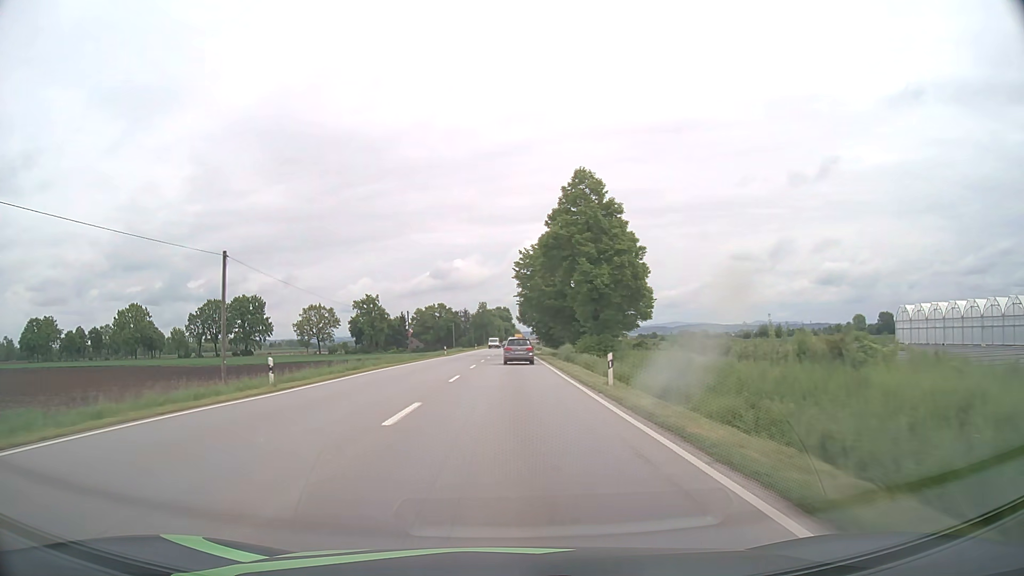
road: primary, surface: asphalt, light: Day
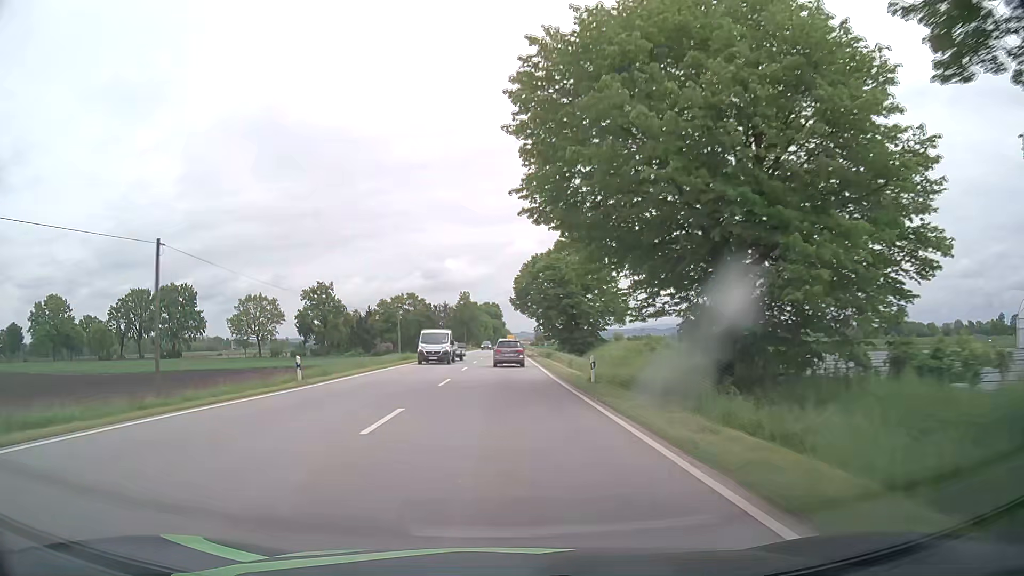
(+0.3, +48.6) m; +1°
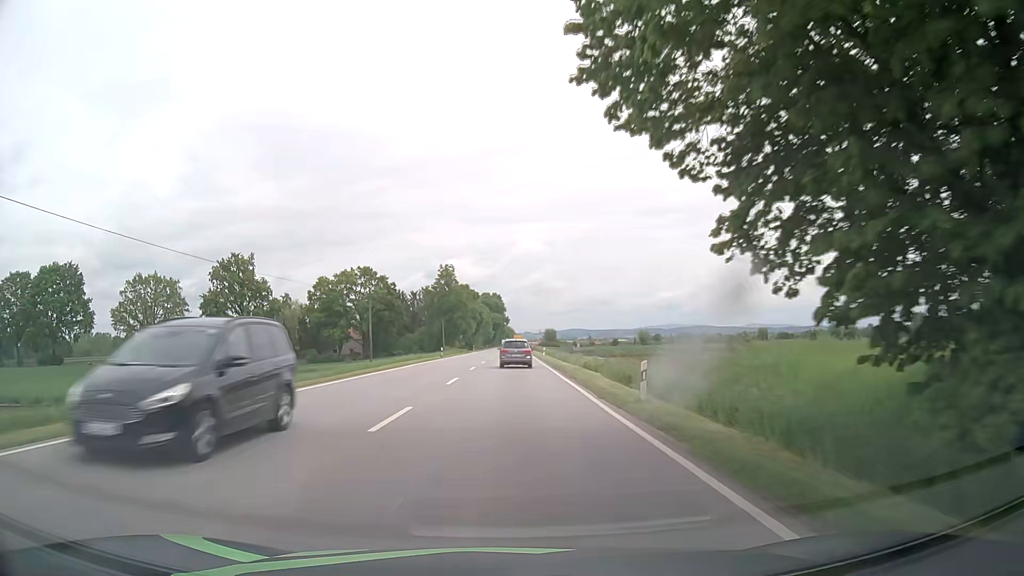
(-0.1, +59.5) m; 0°
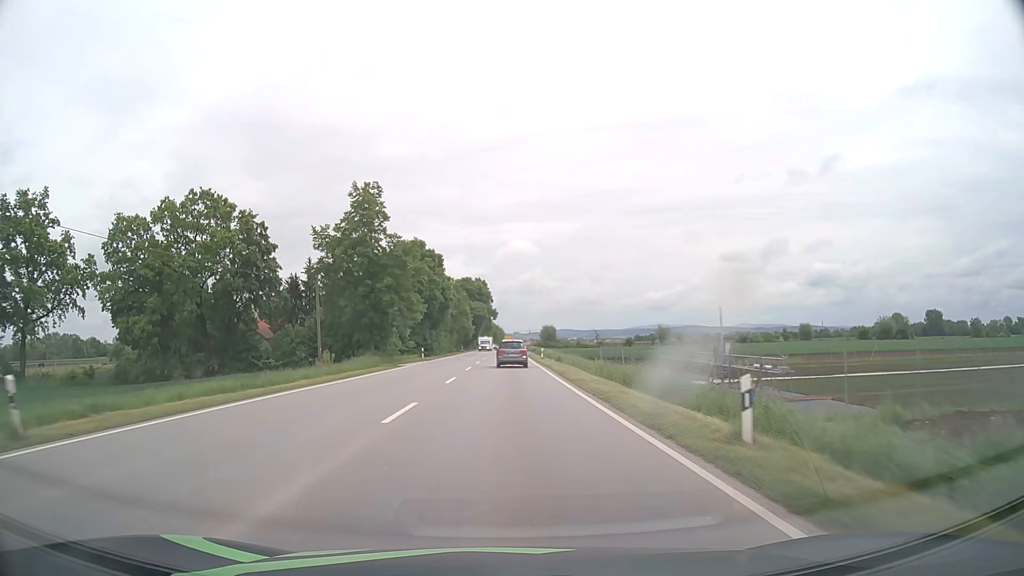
(+0.5, +58.7) m; +1°
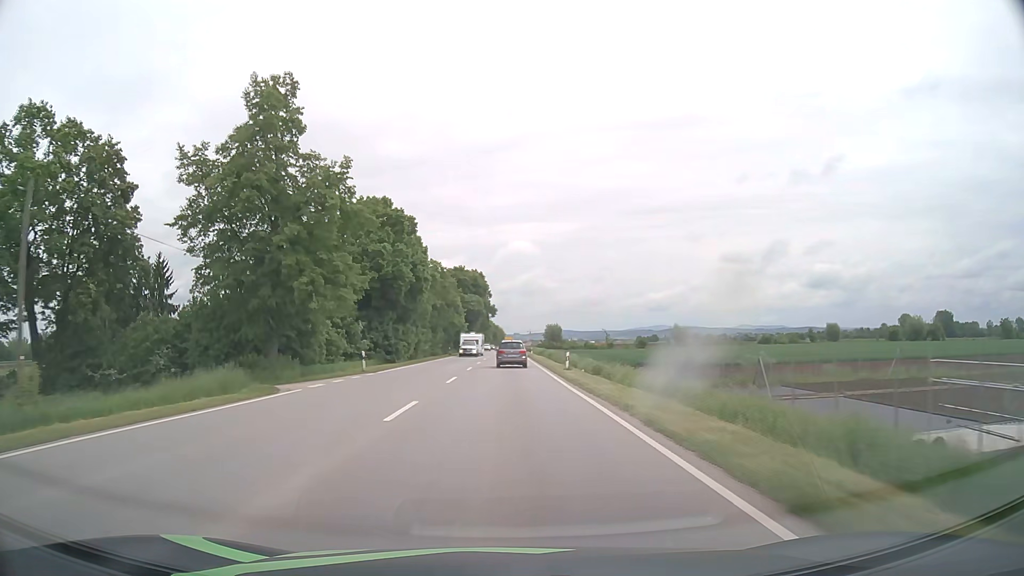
(0.0, +23.7) m; 0°
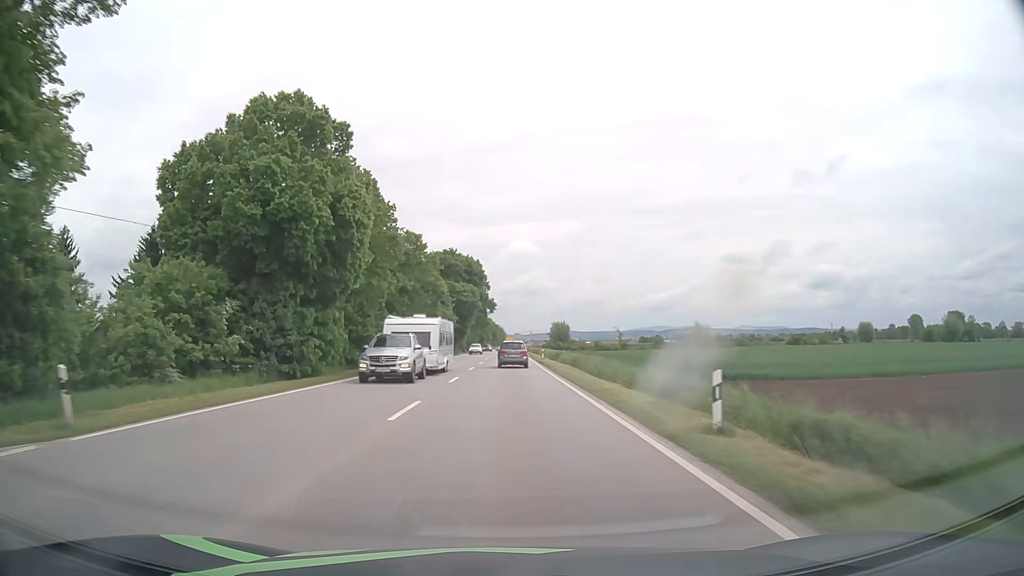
(0.0, +24.0) m; 0°
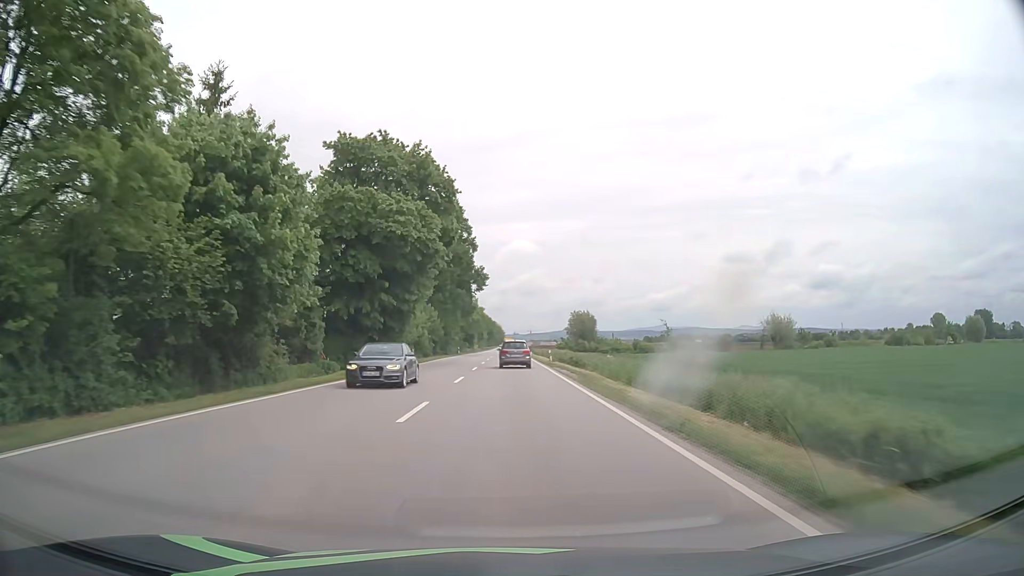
(-0.1, +60.2) m; 0°
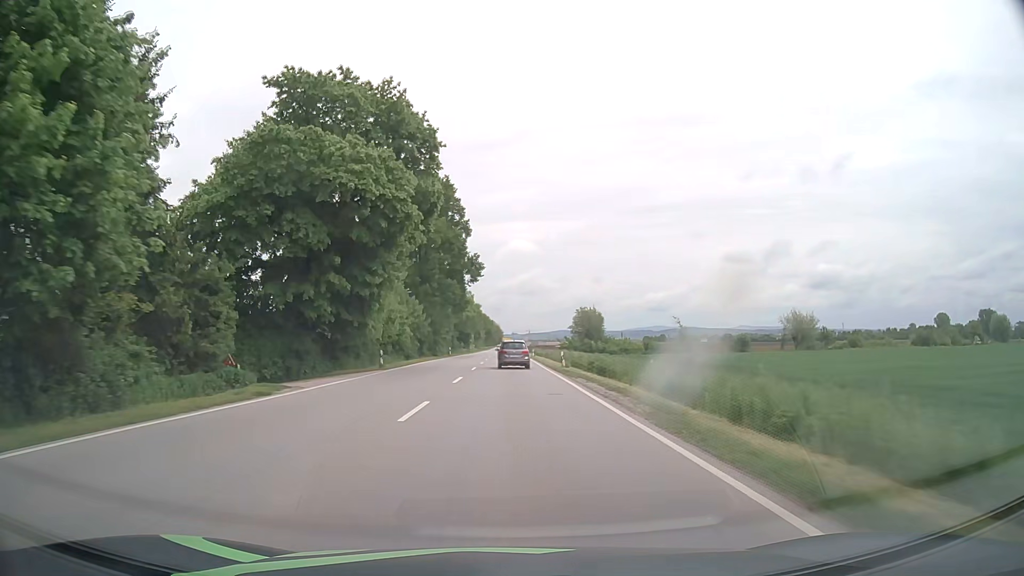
(0.0, +11.9) m; 0°
(0, +10) (0, +20) (0, +30) (0, +40) (0, +50) (0, +60) (0, +70) (0, +80) (0, +90) (0, +100) m
